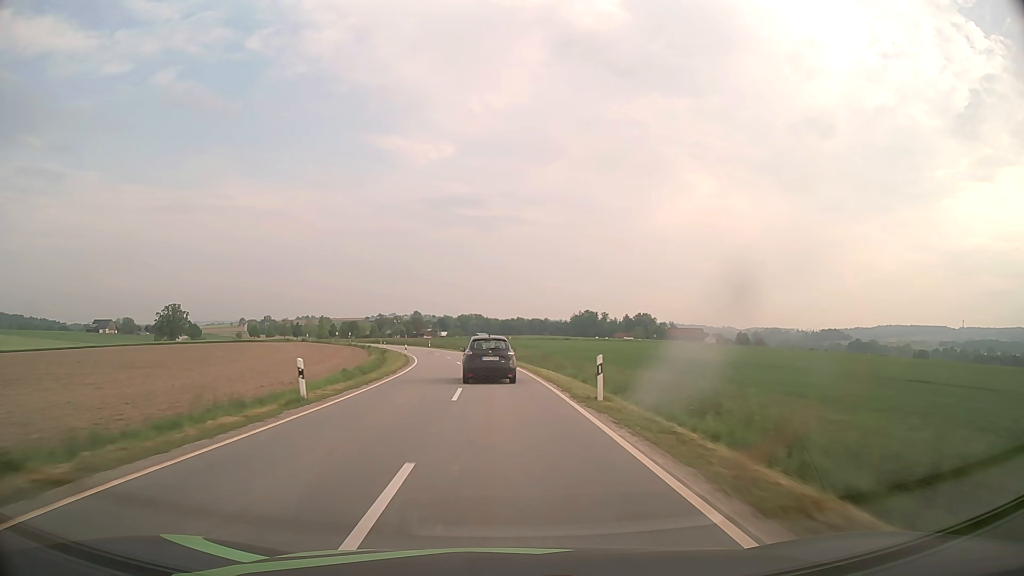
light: Day
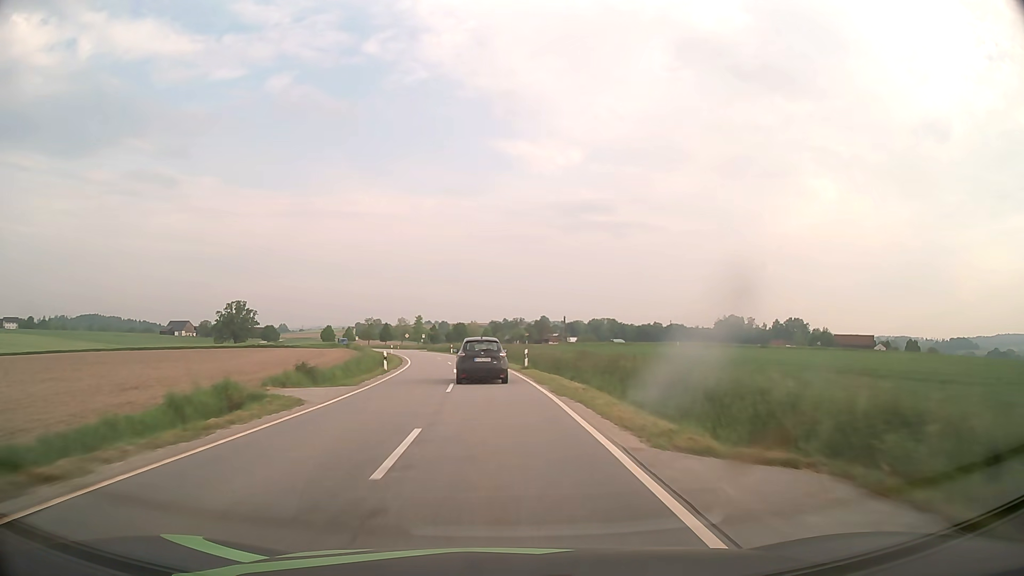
(-6.2, +69.6) m; -11°
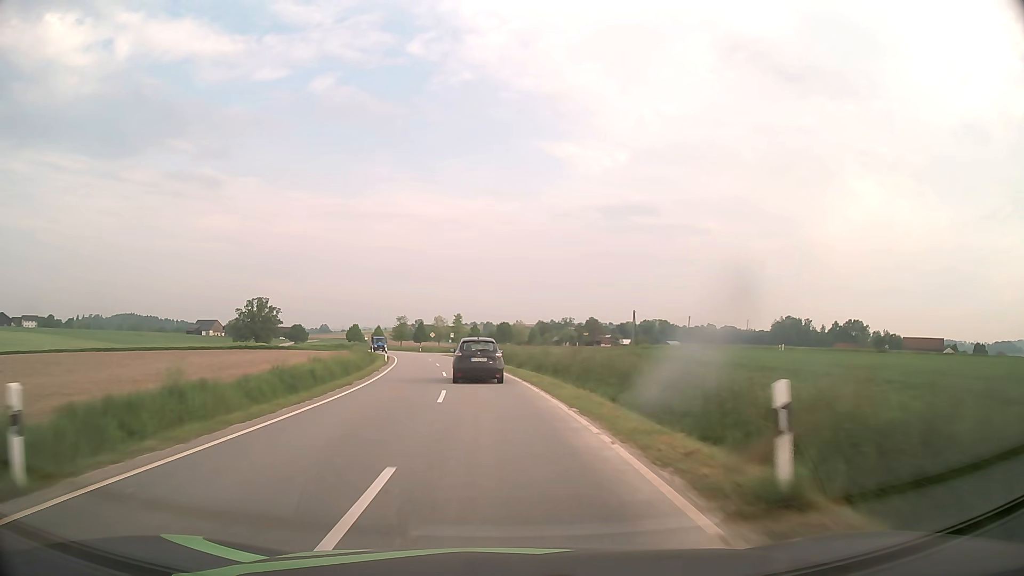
(-0.9, +27.8) m; -4°
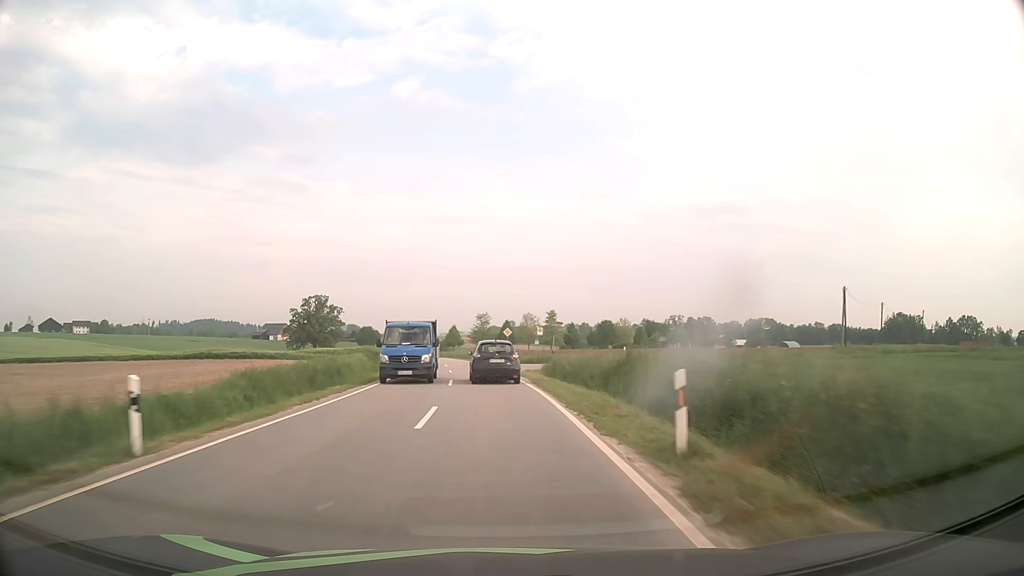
(-2.8, +41.1) m; -8°
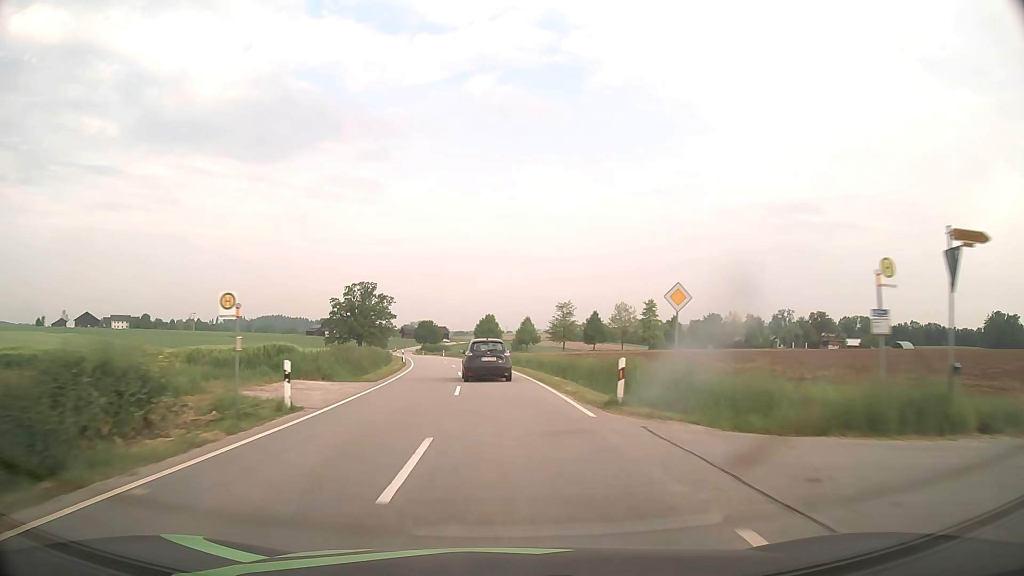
(-2.4, +41.8) m; -7°
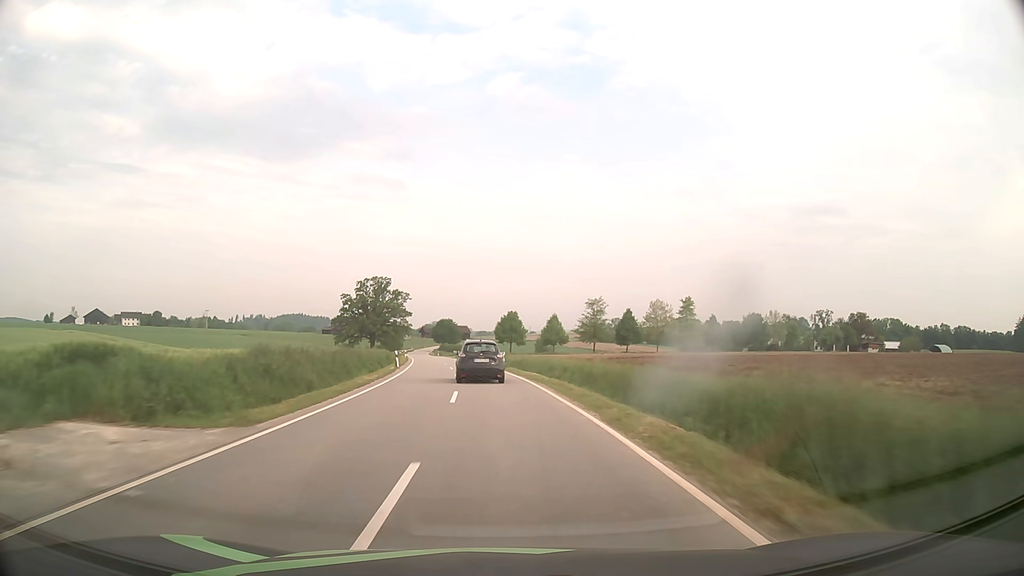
(-0.2, +14.2) m; -2°
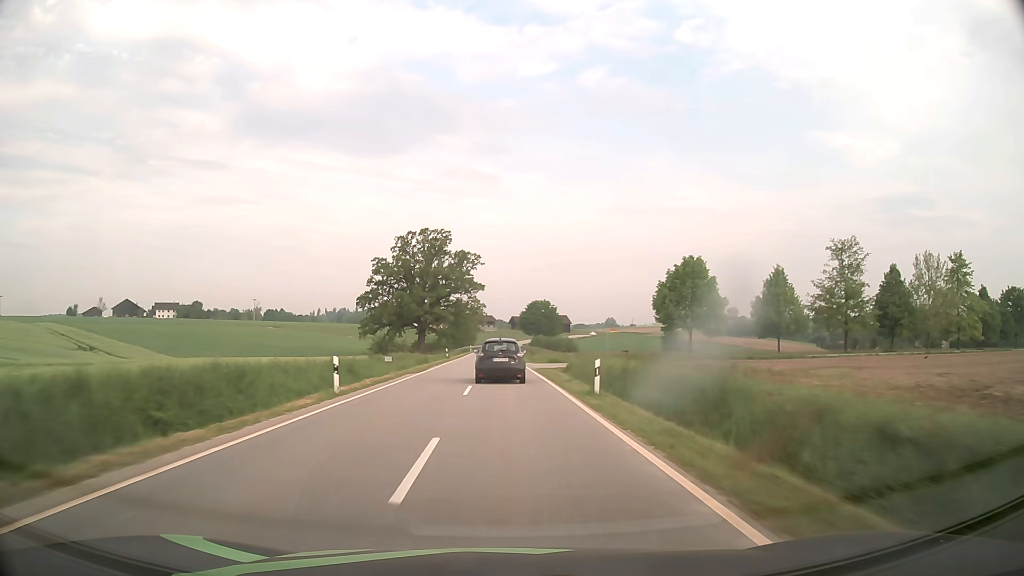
(-6.1, +70.9) m; -8°
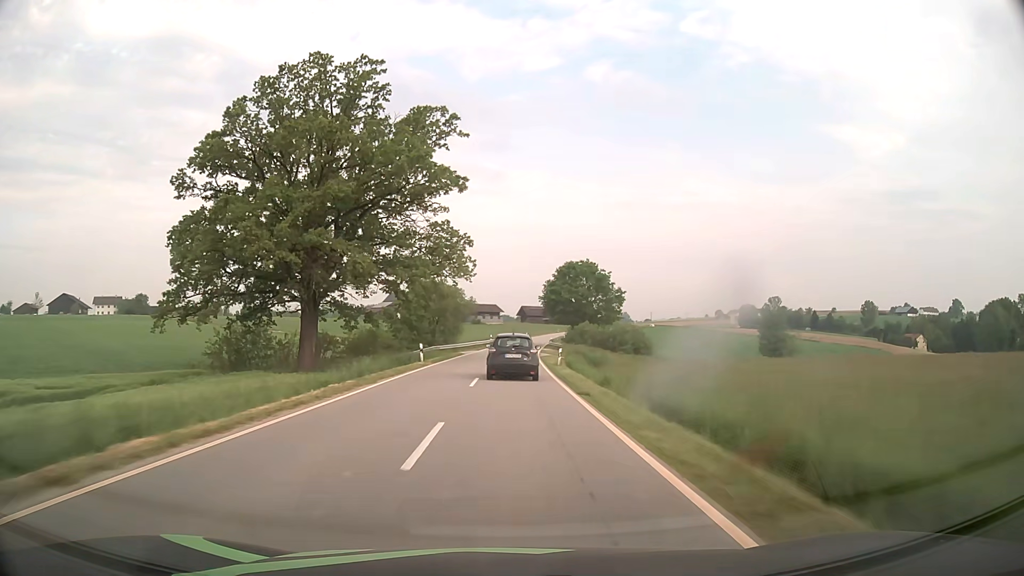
(-1.0, +71.9) m; -1°
(0, +10) (0, +20) (0, +30) (0, +40) (+1, +50) (+1, +60) (+2, +70) (+3, +80) (+3, +90) (+5, +100) m
